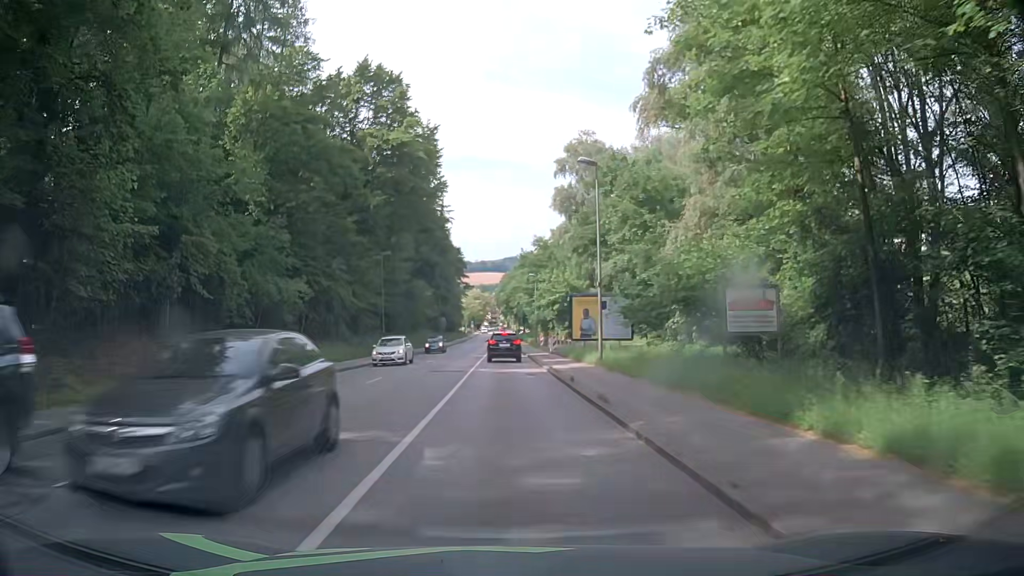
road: tertiary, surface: asphalt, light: Day
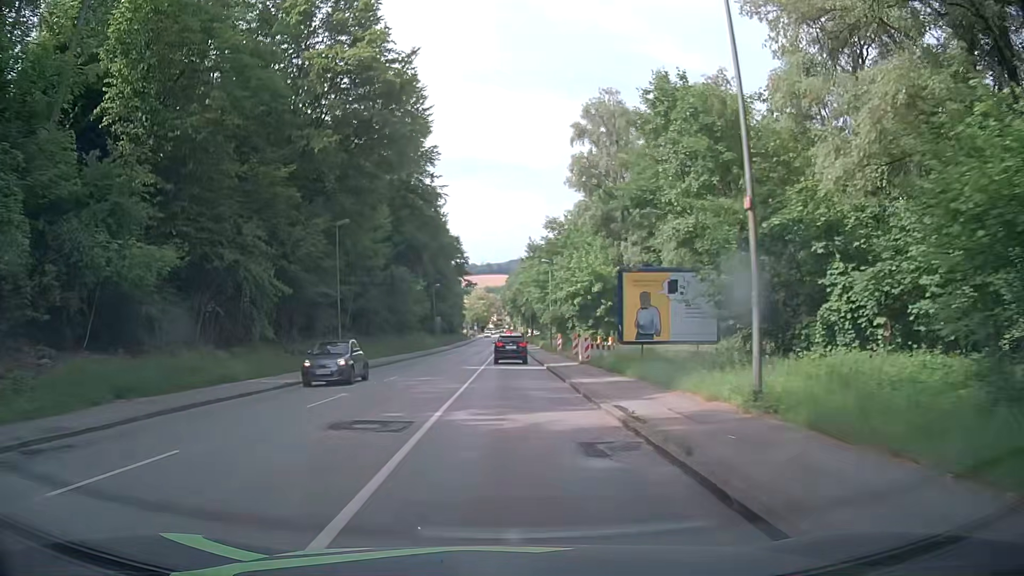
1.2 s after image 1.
(+0.2, +16.1) m; 0°
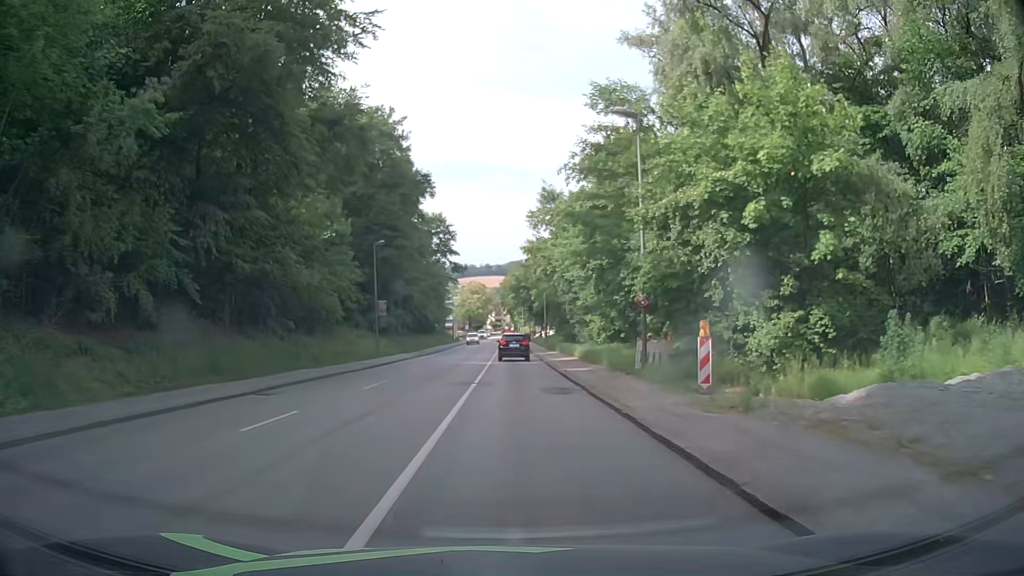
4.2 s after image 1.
(+0.2, +40.3) m; 0°
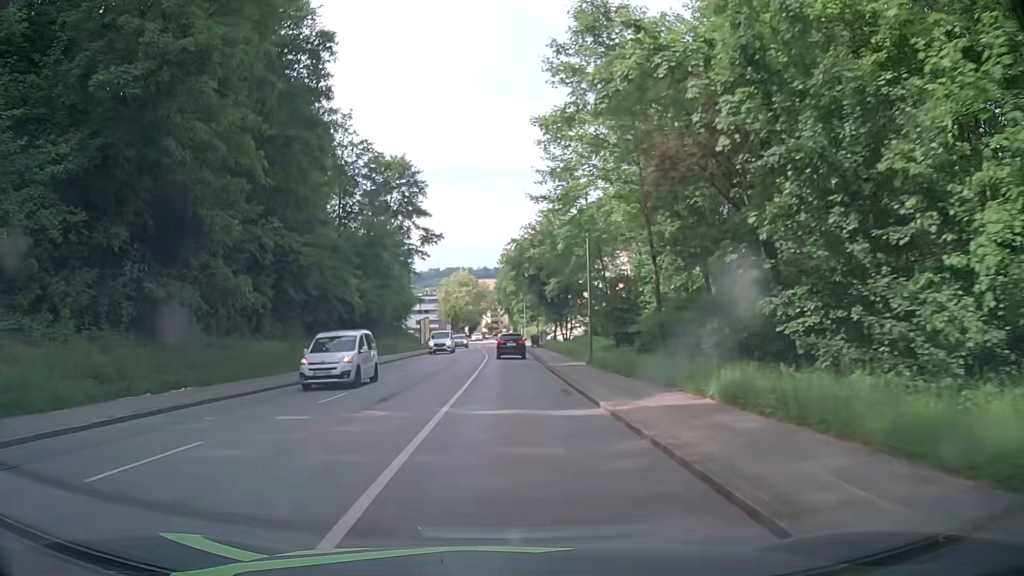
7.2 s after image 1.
(+0.2, +39.7) m; -1°
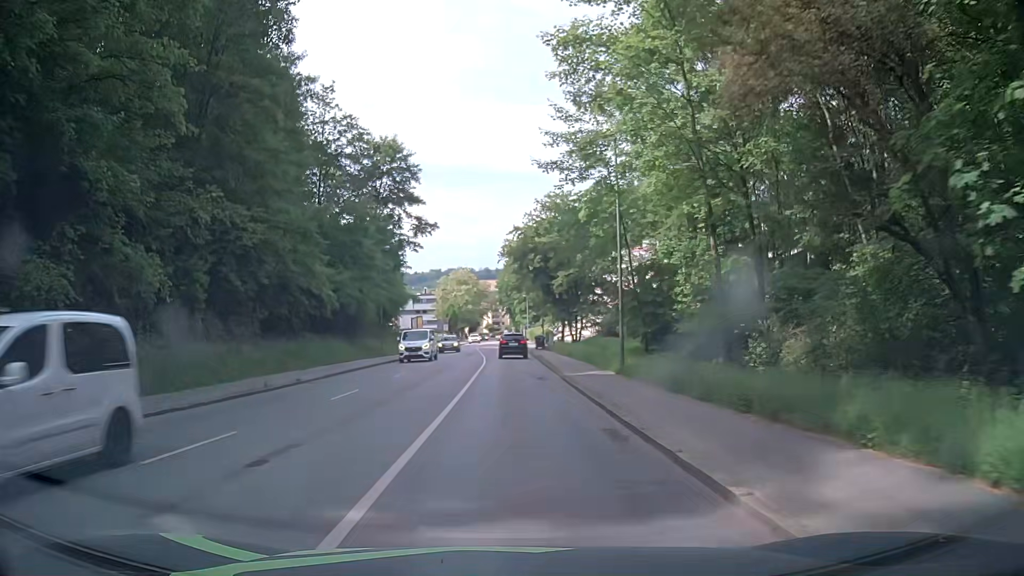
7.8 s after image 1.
(+0.1, +7.9) m; +1°
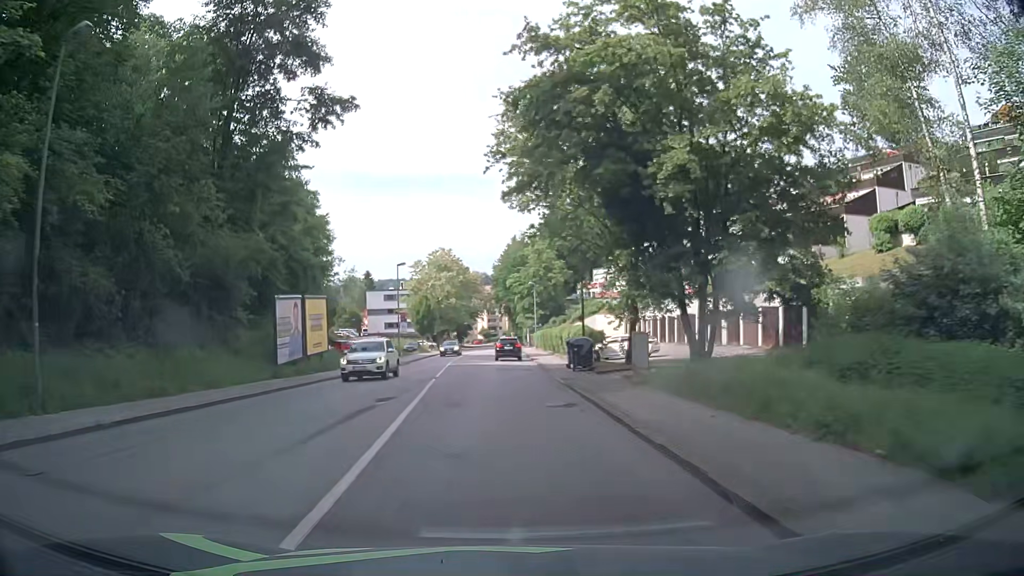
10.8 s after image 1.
(-0.5, +38.8) m; 0°
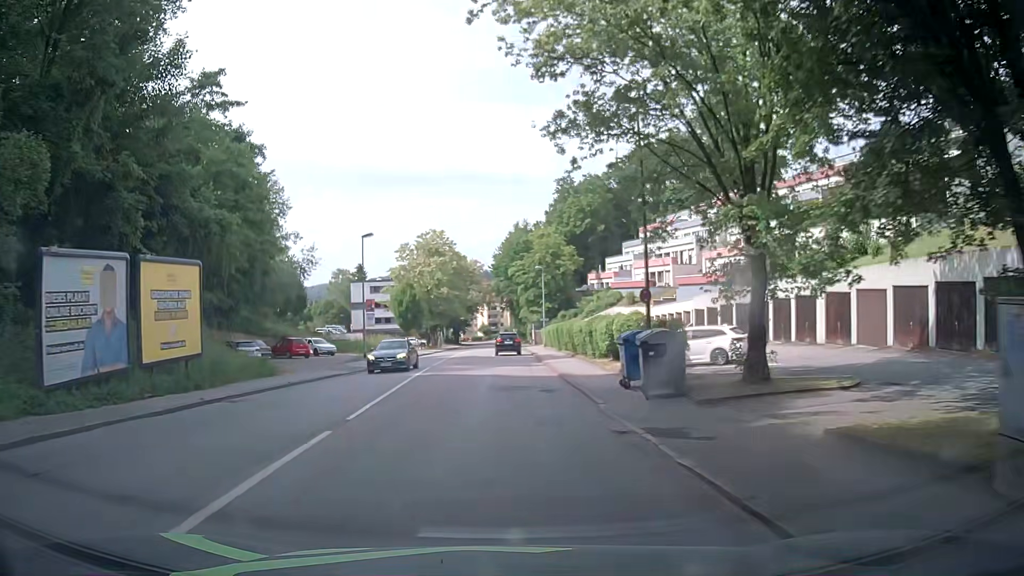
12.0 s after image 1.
(0.0, +15.2) m; -1°
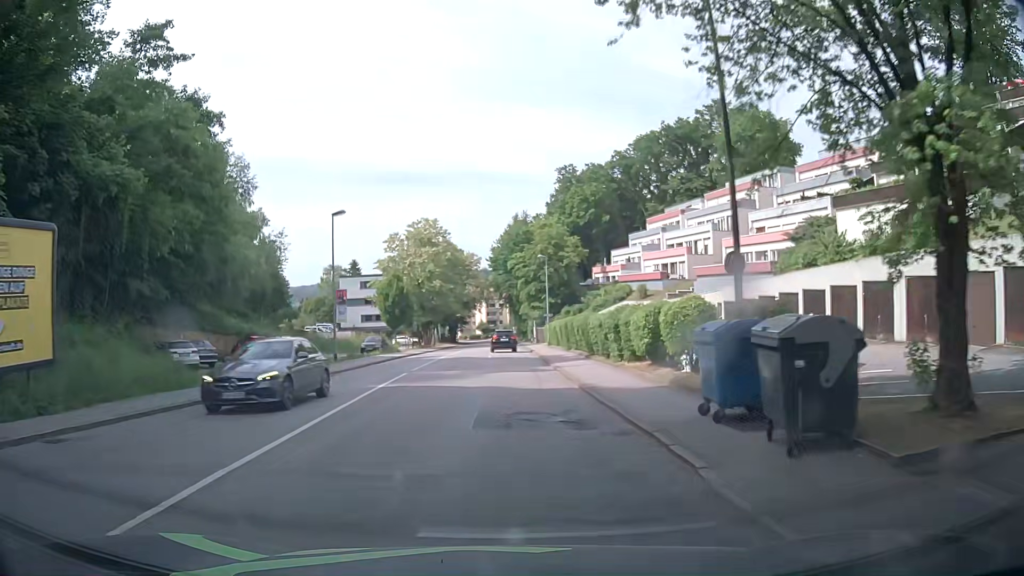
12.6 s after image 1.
(0.0, +7.5) m; -1°
(0, +10) (+1, +20) (+1, +30) (+1, +40) (+1, +50) (+2, +60) (+2, +70) (+2, +80) (+2, +90) (+2, +100) m
